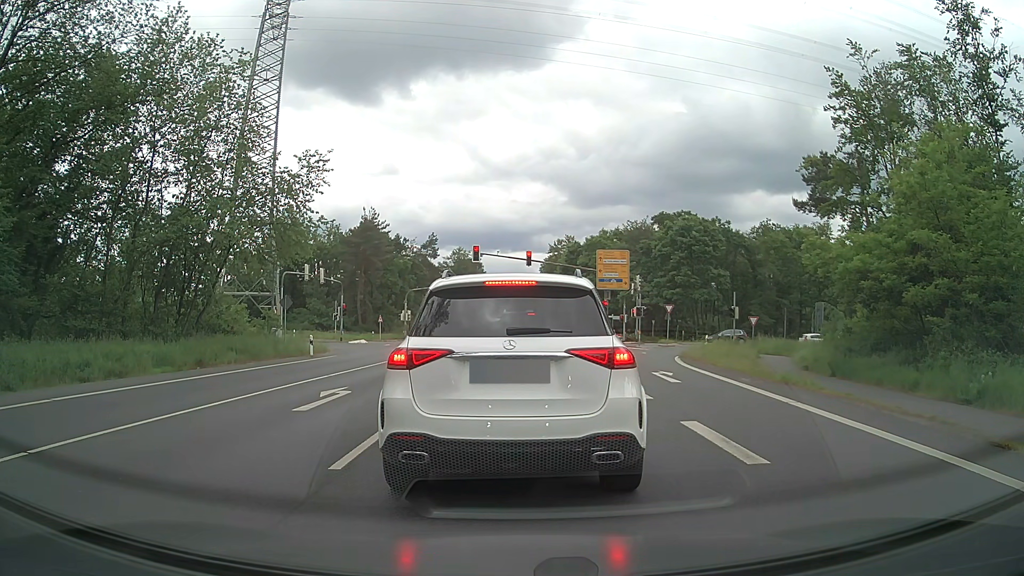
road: primary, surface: asphalt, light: Day
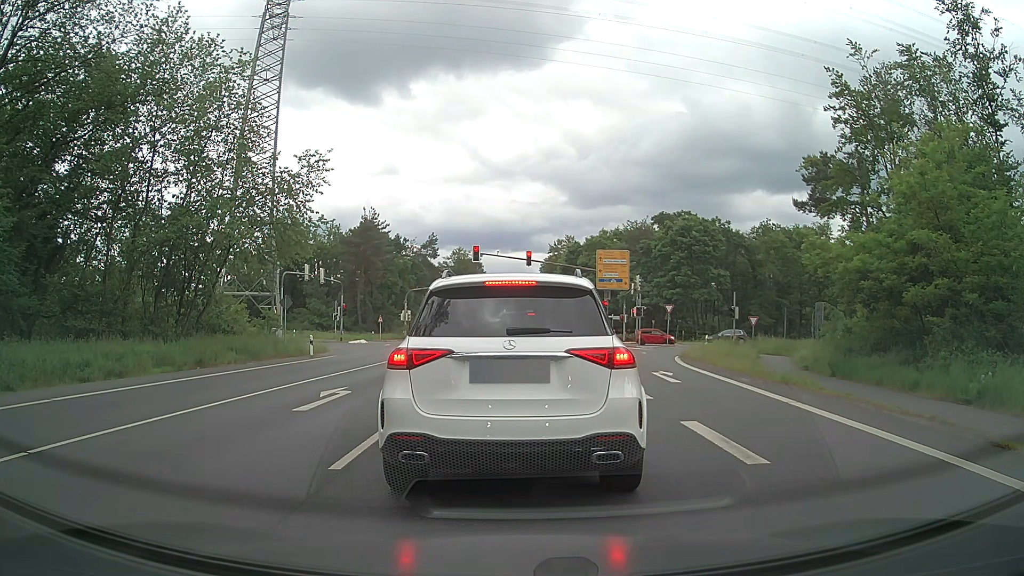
(0.0, 0.0) m; 0°
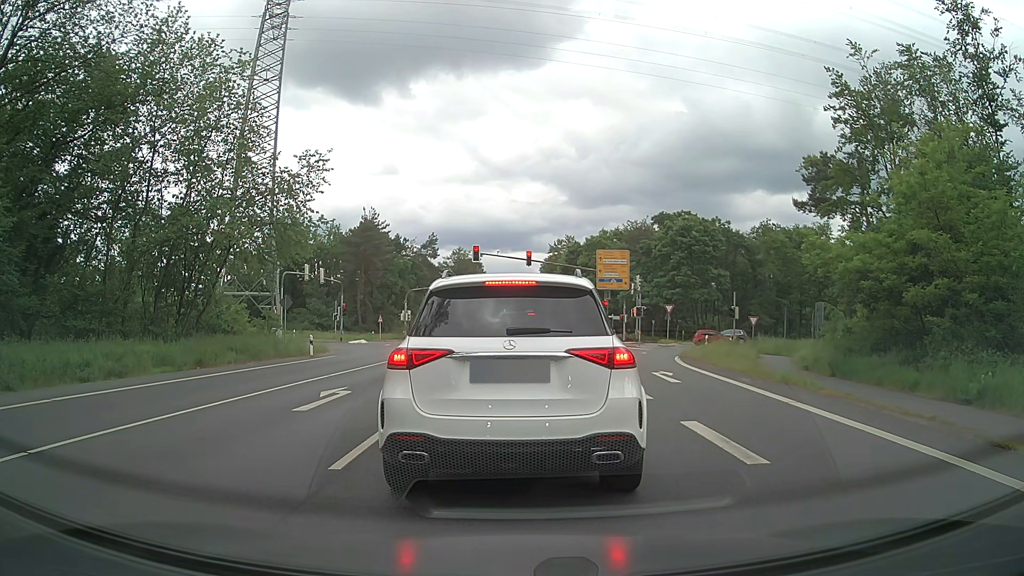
(0.0, 0.0) m; 0°
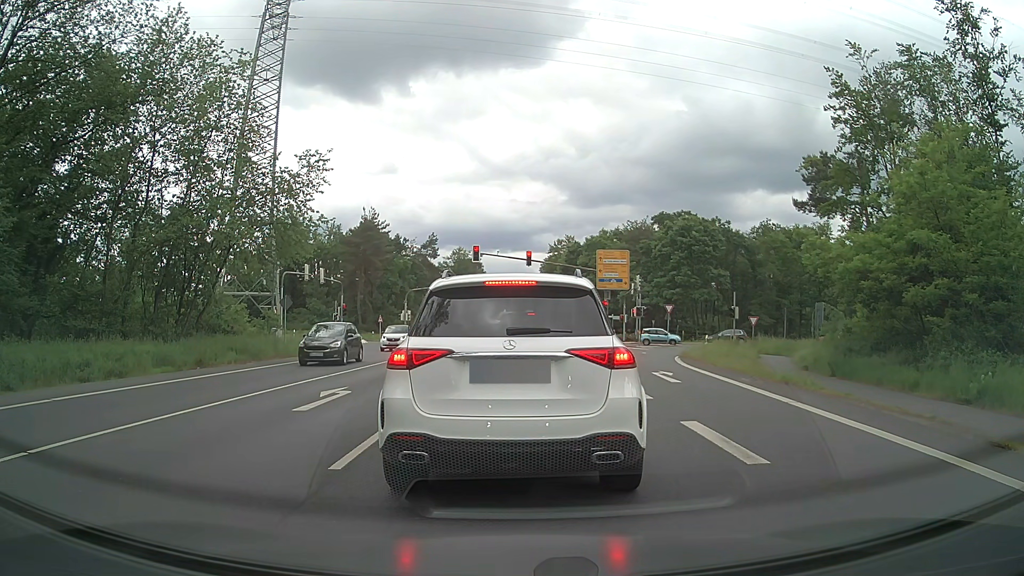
(0.0, 0.0) m; 0°
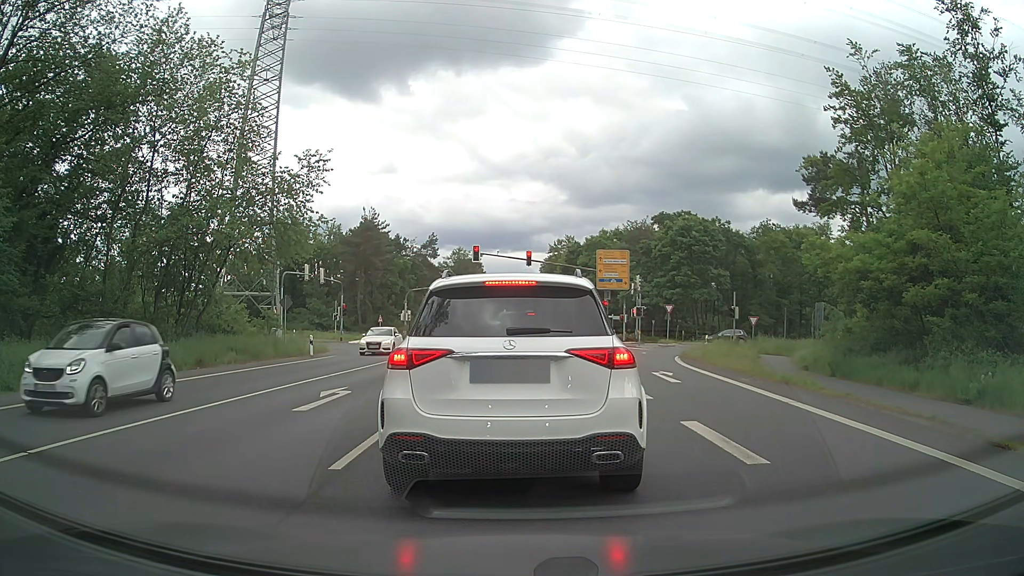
(0.0, 0.0) m; 0°
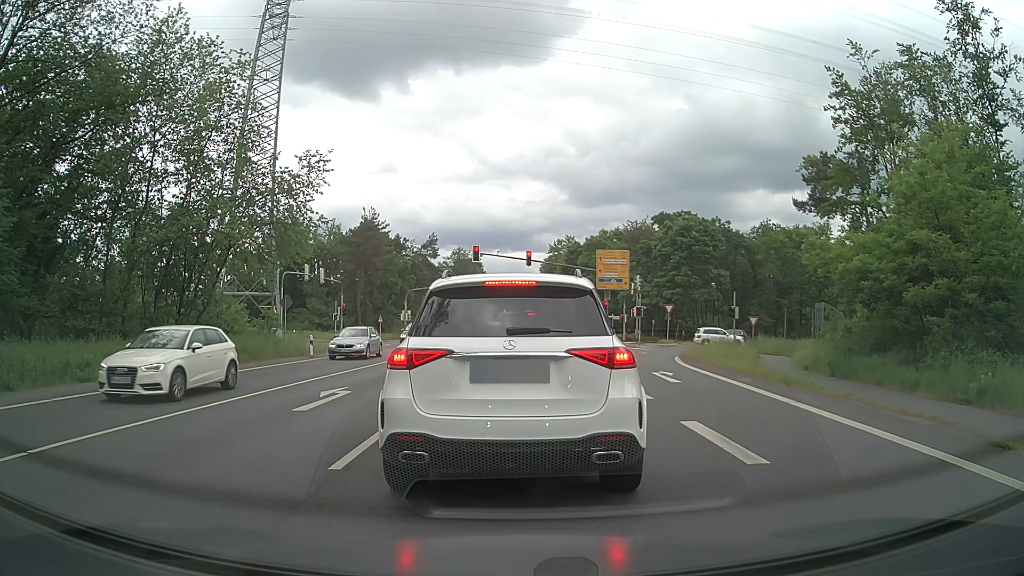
(0.0, 0.0) m; 0°
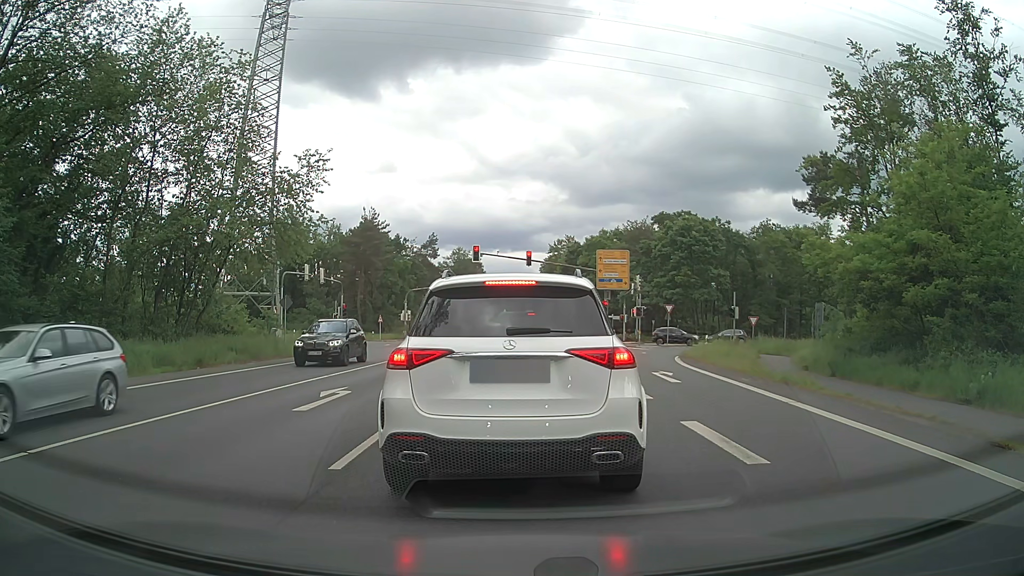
(0.0, 0.0) m; 0°
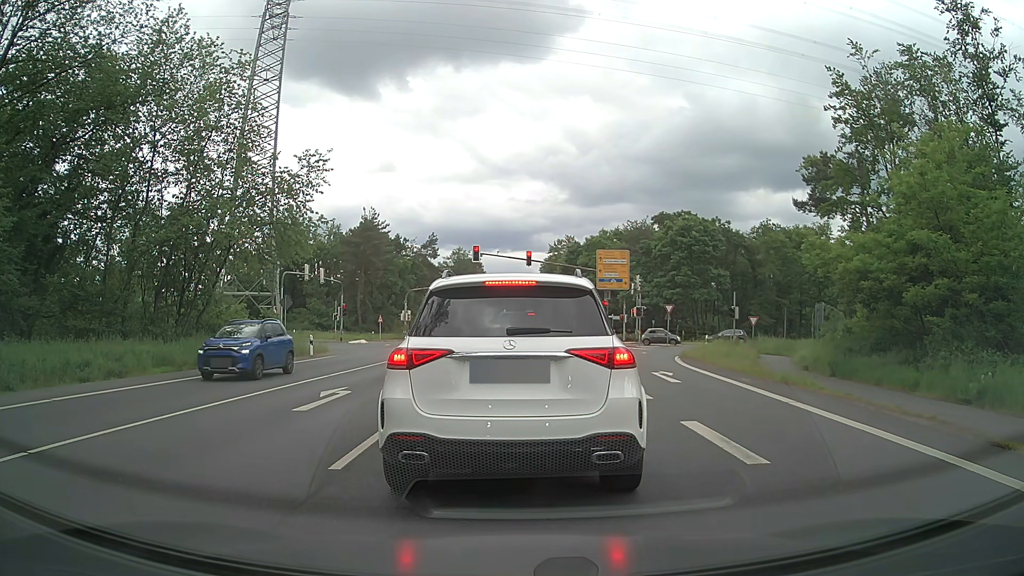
(0.0, 0.0) m; 0°
(0, +10) (0, +20) (0, +30) (0, +40) (+1, +50) (+1, +60) (+1, +70) (+1, +80) (+1, +90) (+1, +100) m
